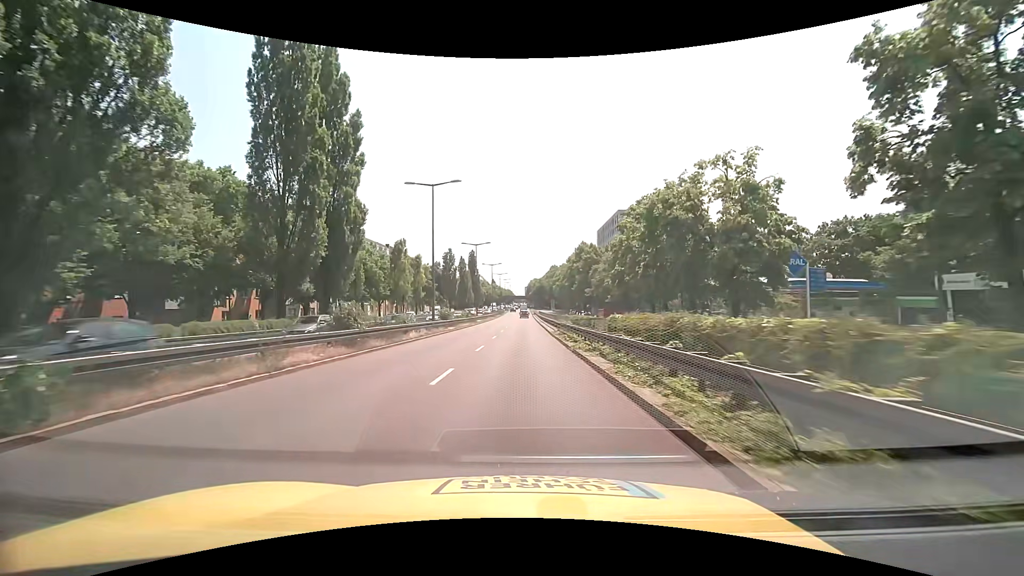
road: trunk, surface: asphalt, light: Day
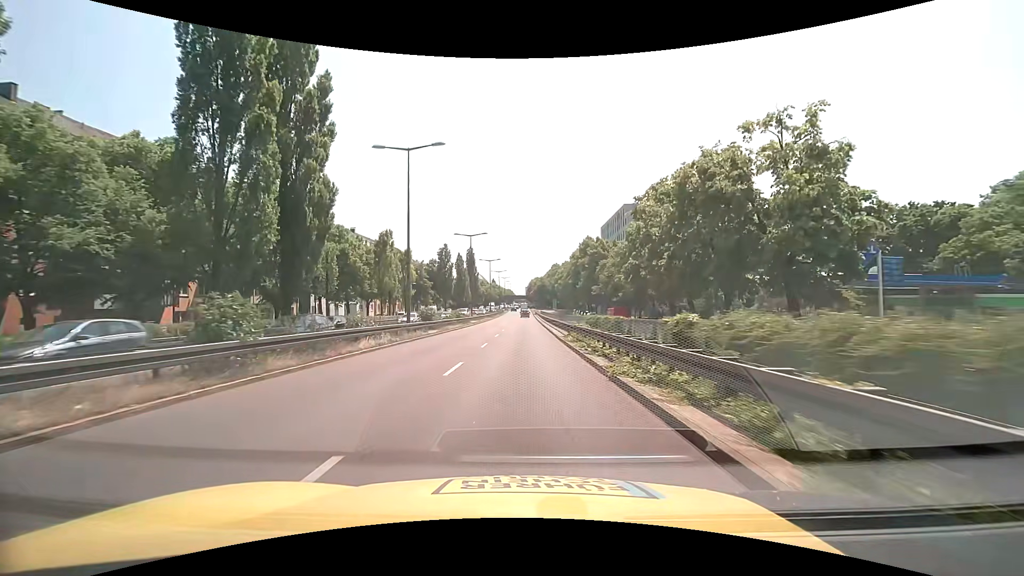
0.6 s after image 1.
(0.0, +7.7) m; 0°
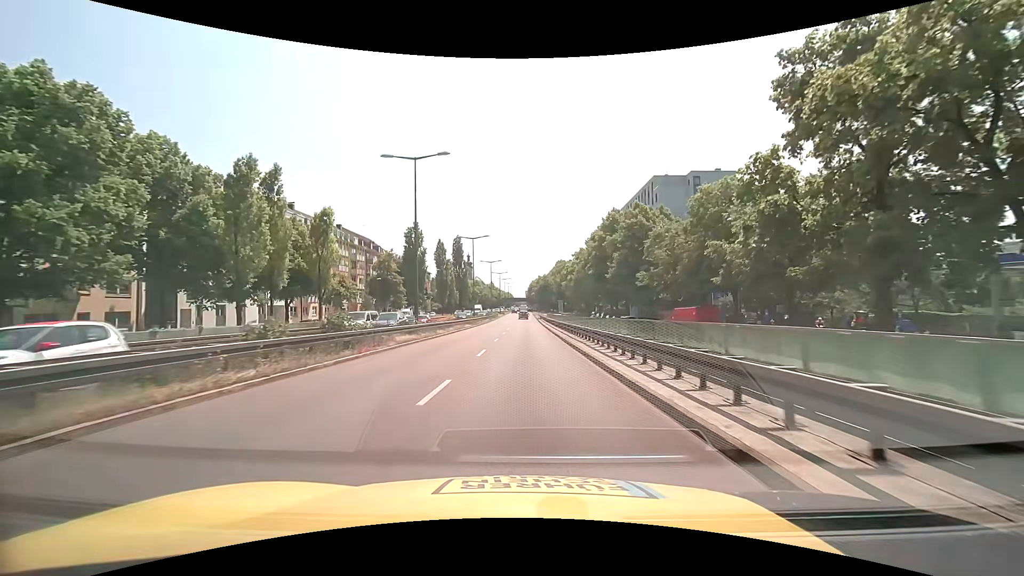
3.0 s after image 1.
(0.0, +30.5) m; 0°
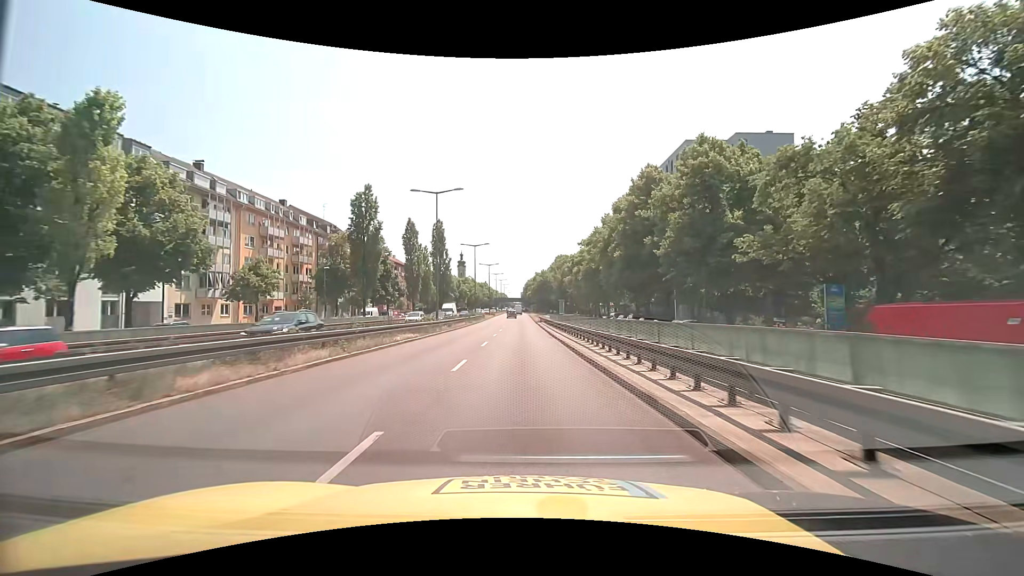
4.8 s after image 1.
(0.0, +22.8) m; 0°
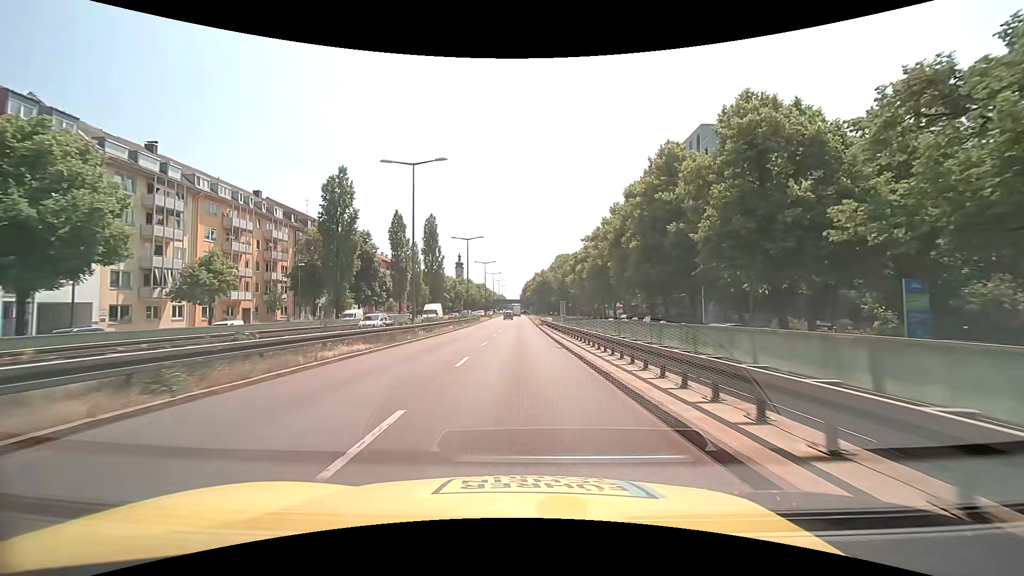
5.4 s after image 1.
(0.0, +7.6) m; 0°
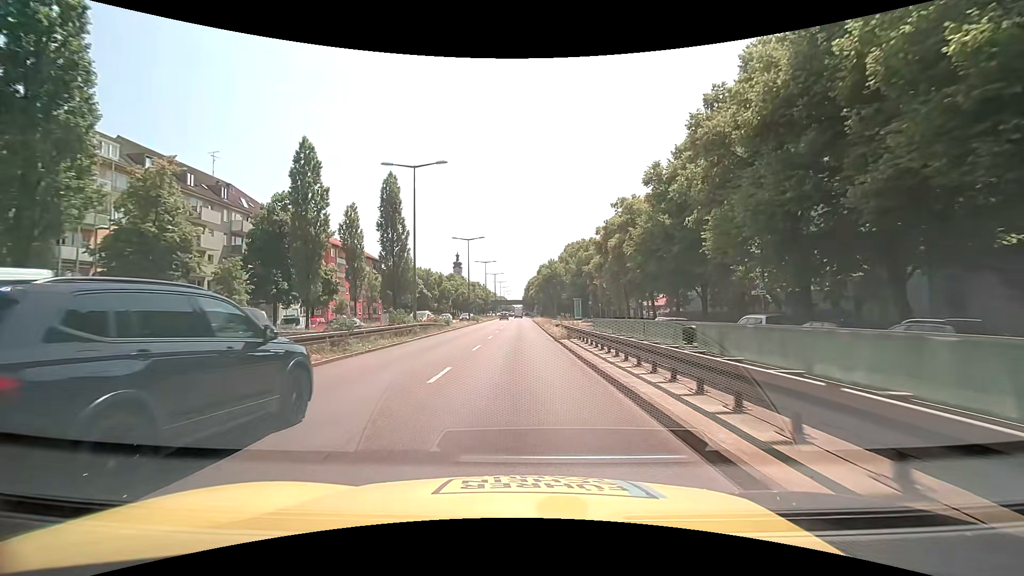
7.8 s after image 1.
(+0.1, +30.5) m; 0°
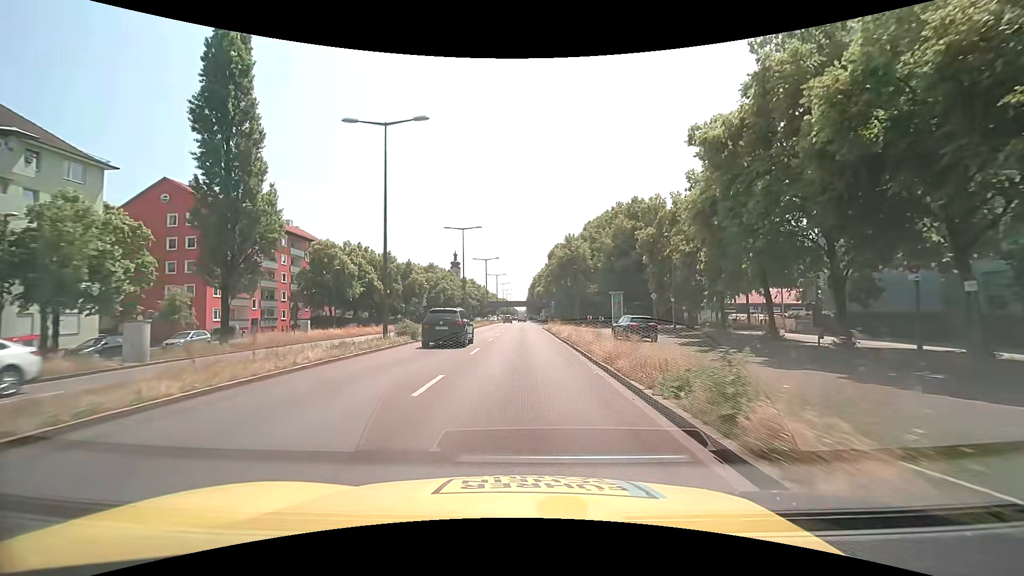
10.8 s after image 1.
(-0.1, +37.8) m; 0°
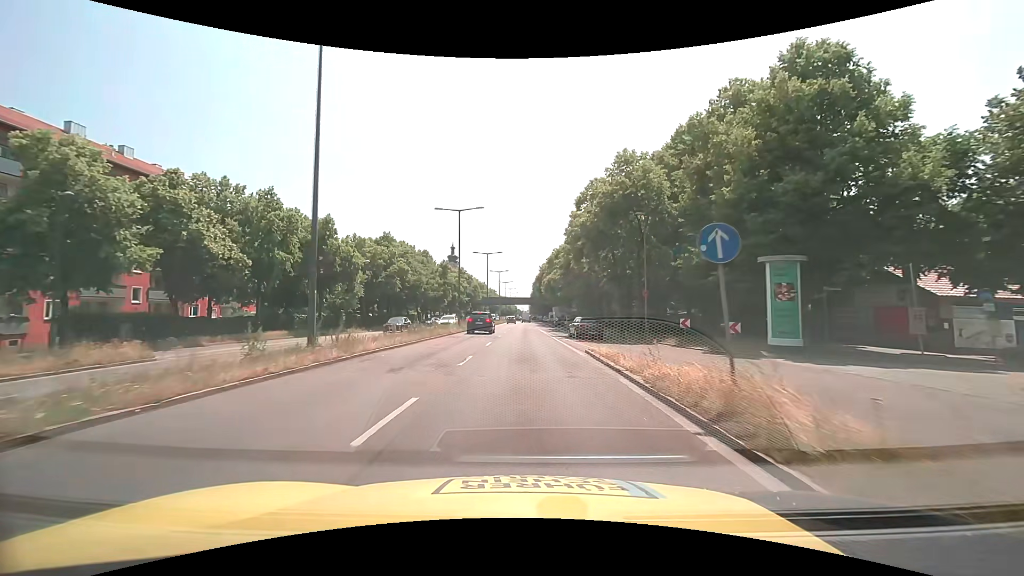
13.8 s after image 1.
(-0.3, +37.8) m; -1°
(0, +10) (0, +20) (0, +30) (0, +40) (0, +50) (0, +60) (+1, +70) (+1, +80) (+1, +90) (+1, +100) m
